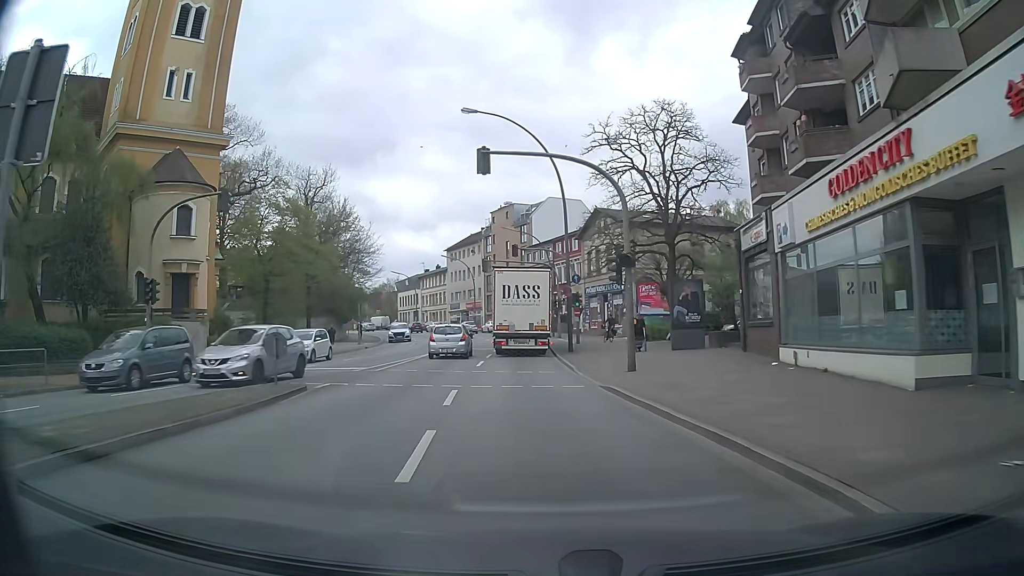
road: secondary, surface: asphalt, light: Day
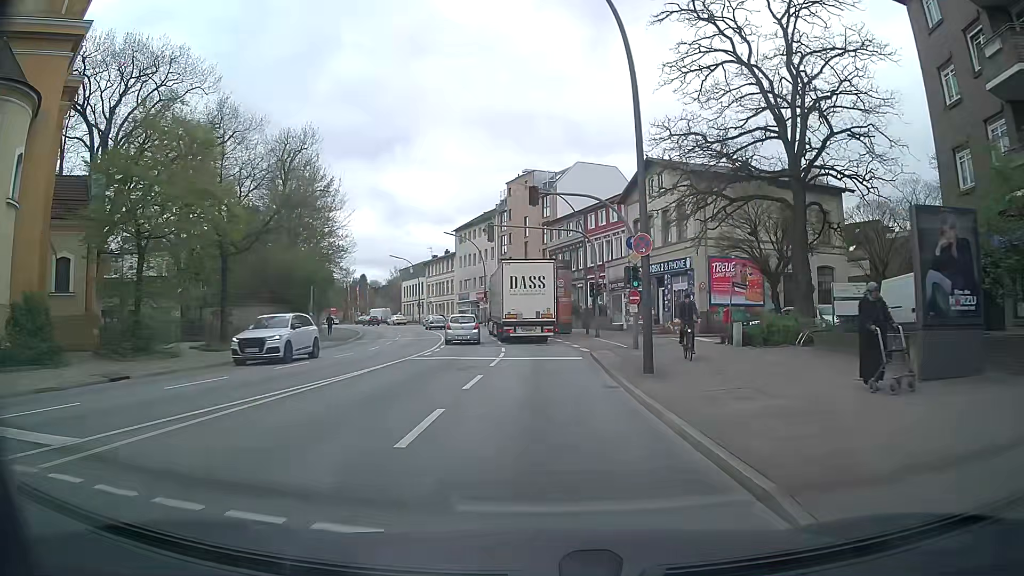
(-0.4, +17.0) m; -1°
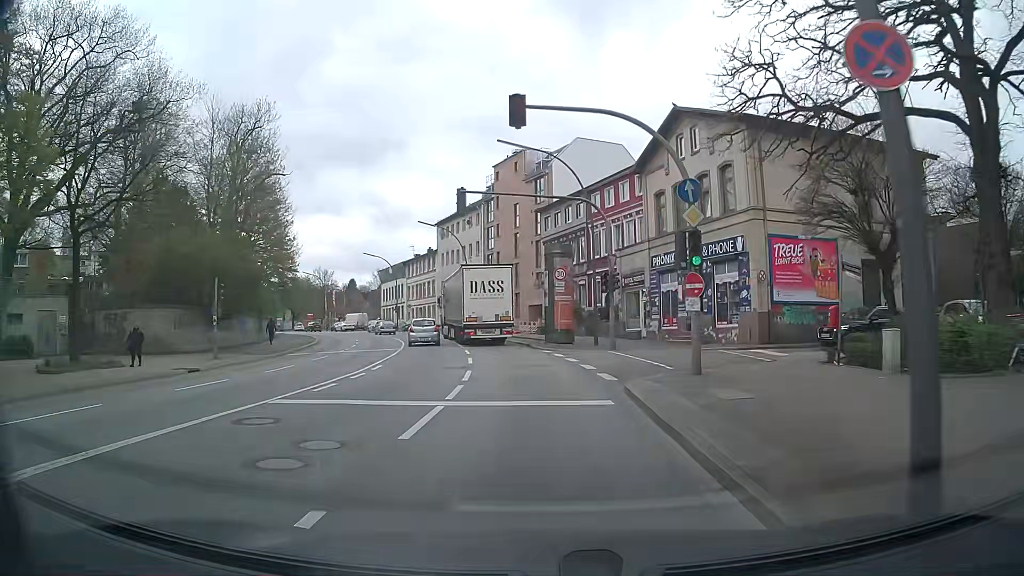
(+0.1, +11.5) m; 0°
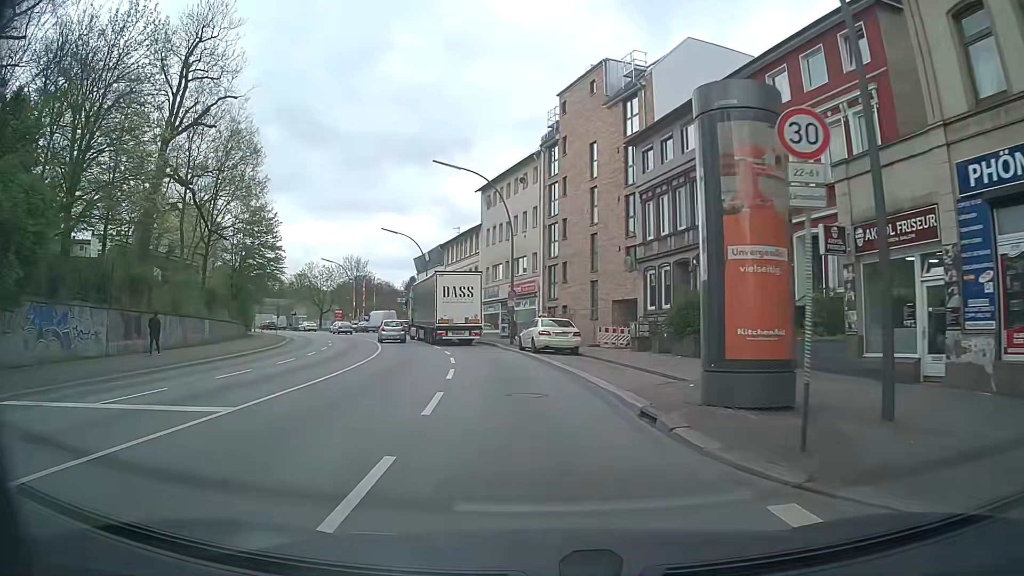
(-0.9, +23.5) m; -6°
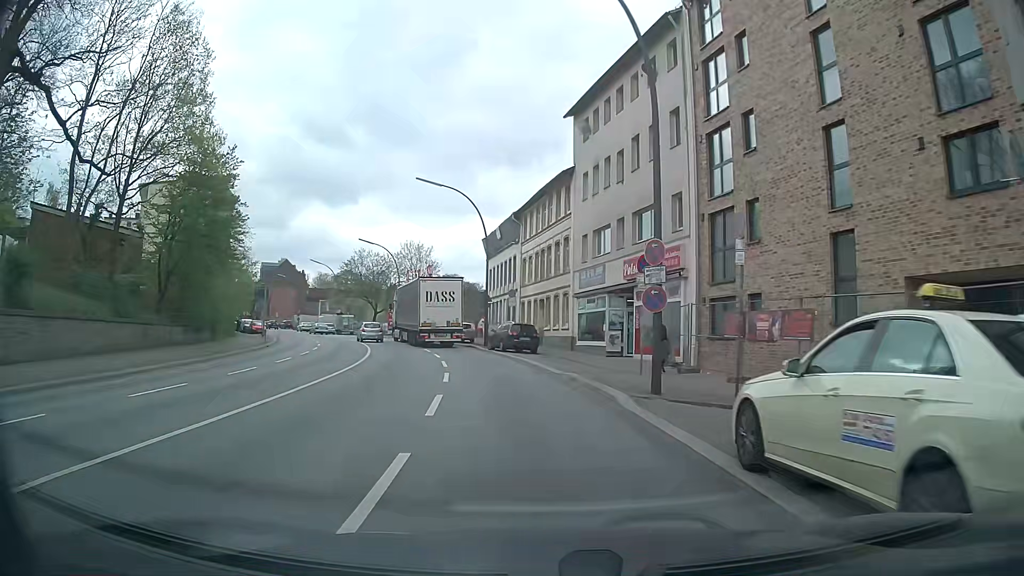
(-1.7, +23.8) m; -8°
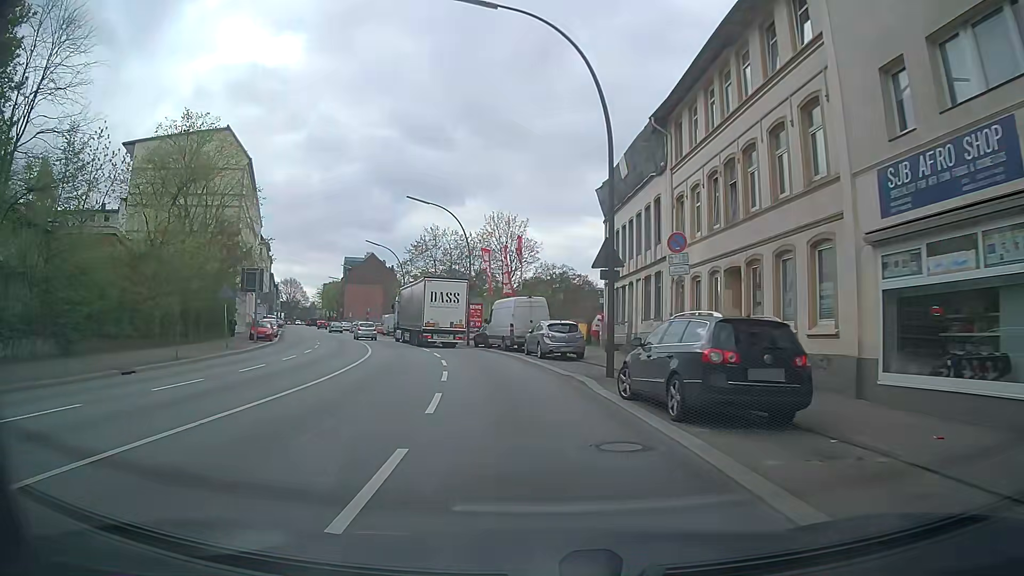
(-2.0, +24.0) m; -13°
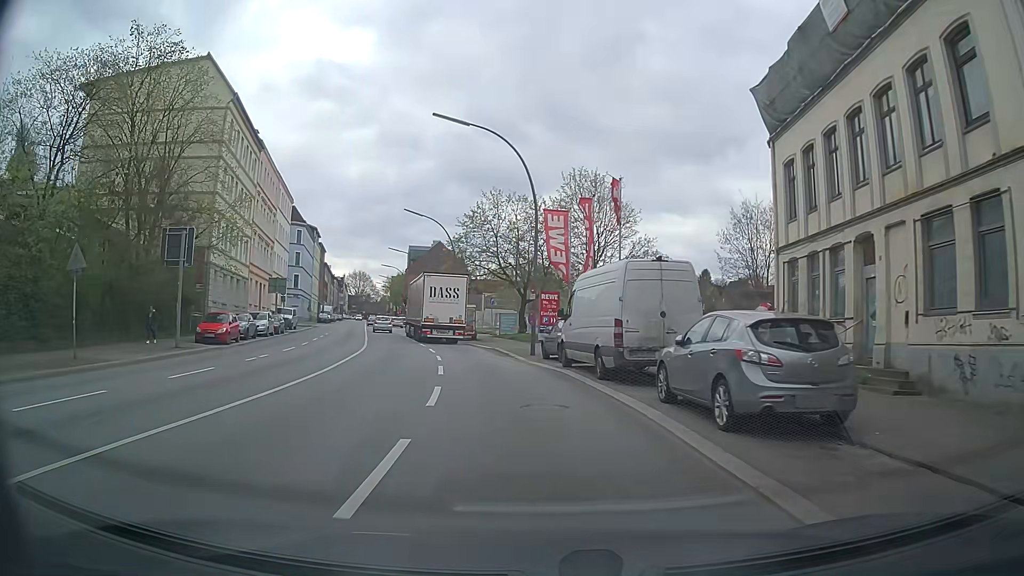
(-0.2, +17.9) m; -4°
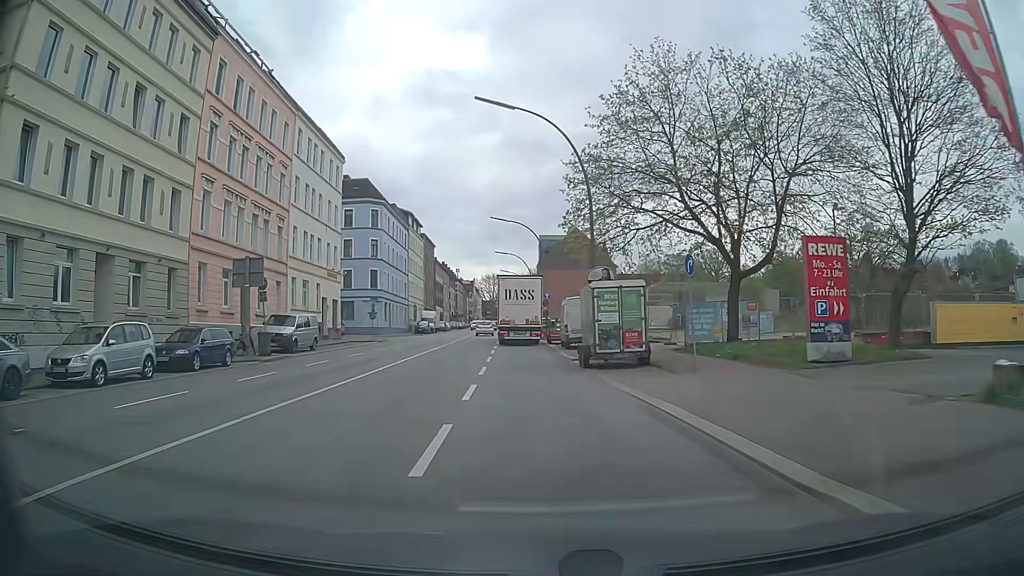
(-3.3, +28.7) m; -13°
(0, +10) (0, +20) (-1, +30) (-1, +40) (-1, +50) (-2, +60) (-2, +70) (-3, +80) (-3, +90) (-3, +100) m
